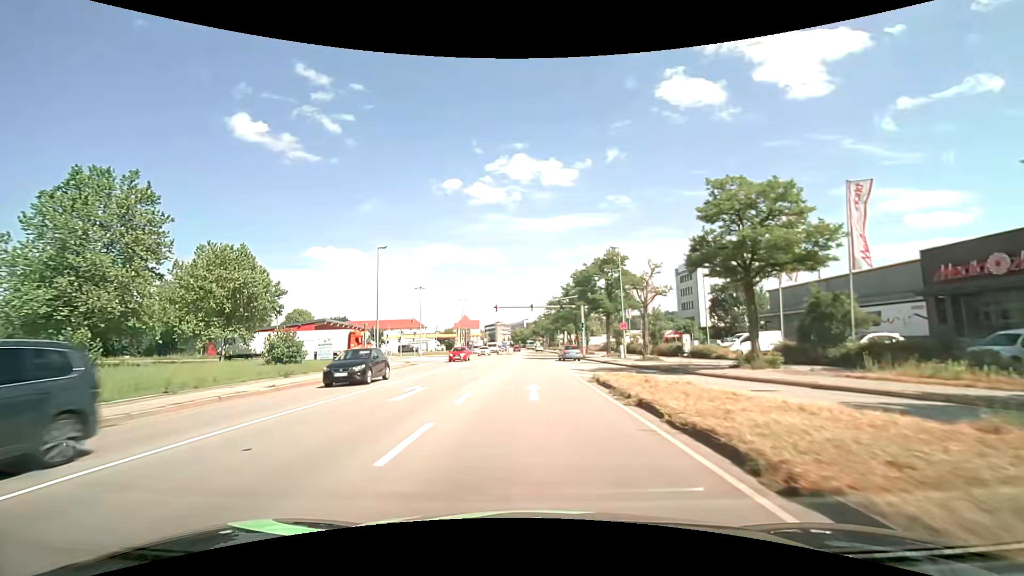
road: primary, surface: asphalt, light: Day
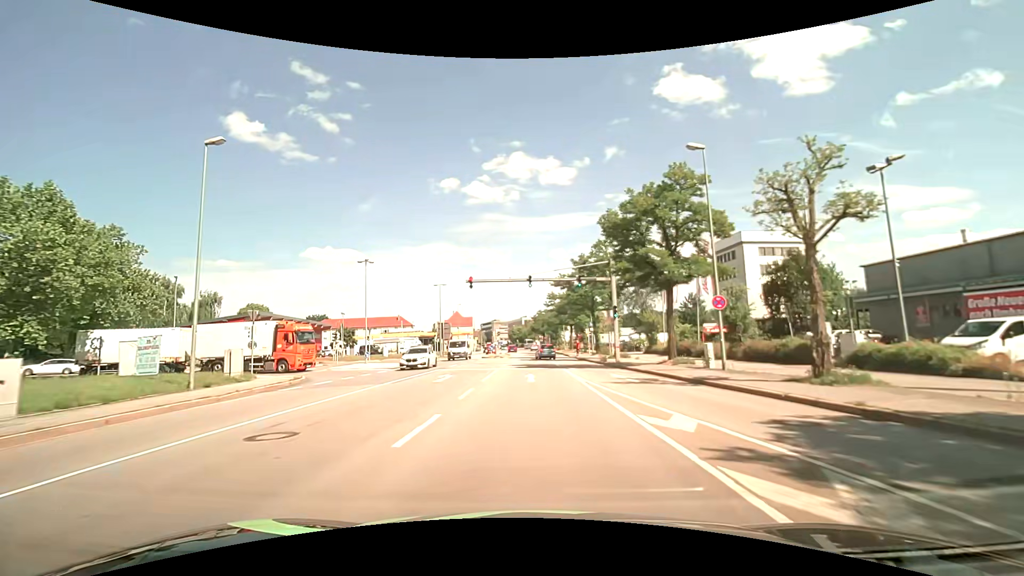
(+0.1, +23.0) m; 0°
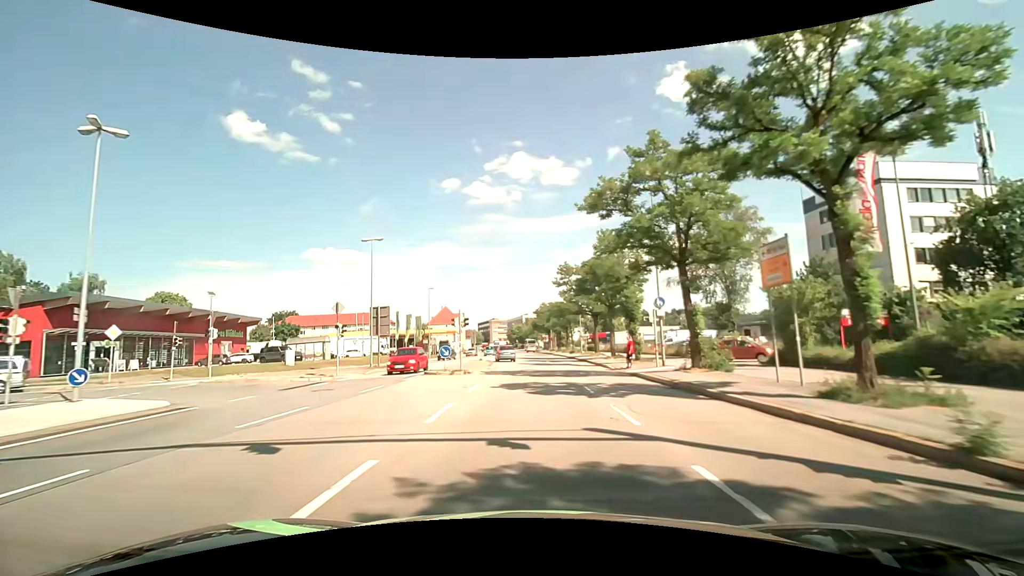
(-0.1, +30.7) m; 0°
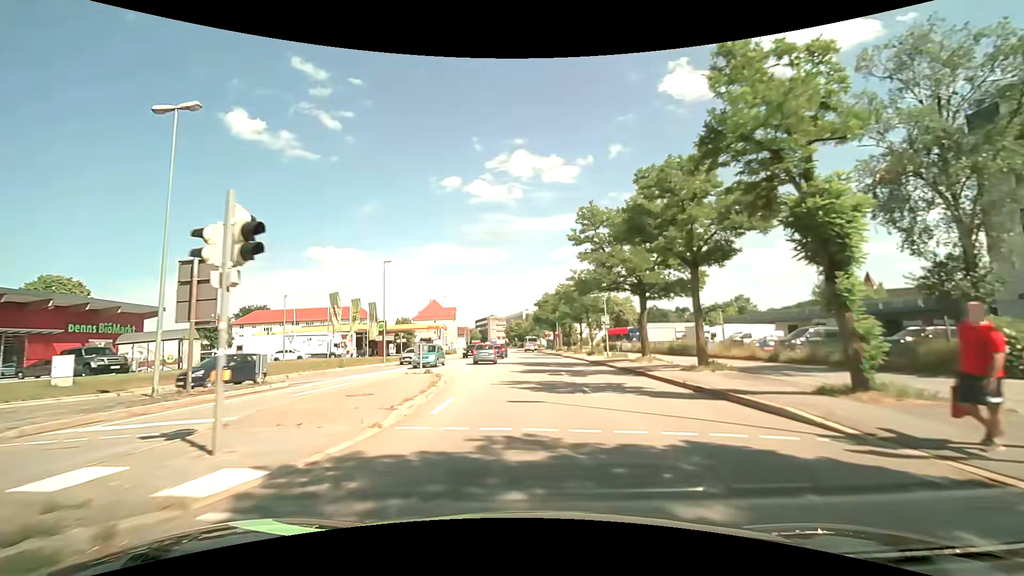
(0.0, +22.4) m; 0°
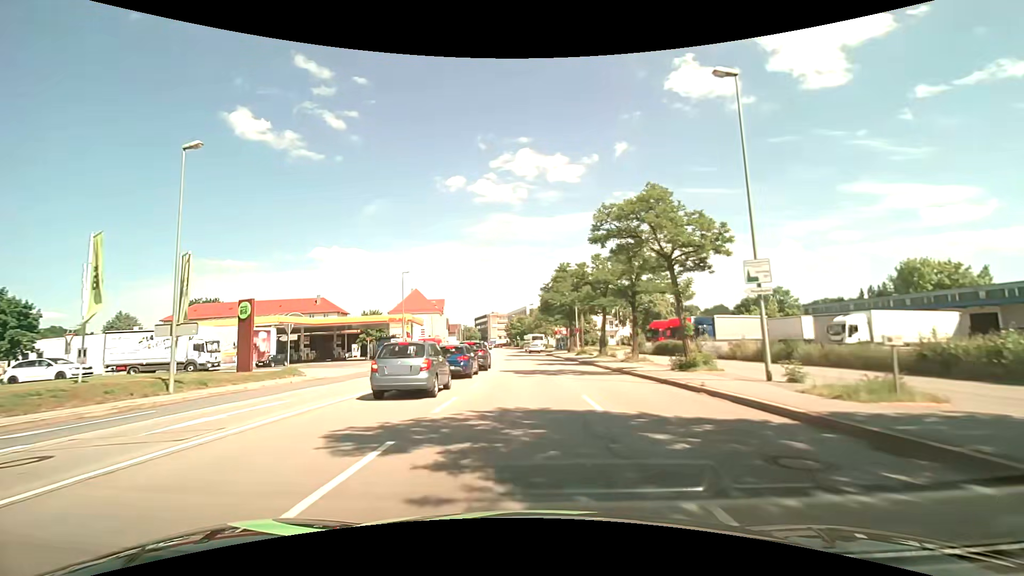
(-0.1, +29.9) m; -1°
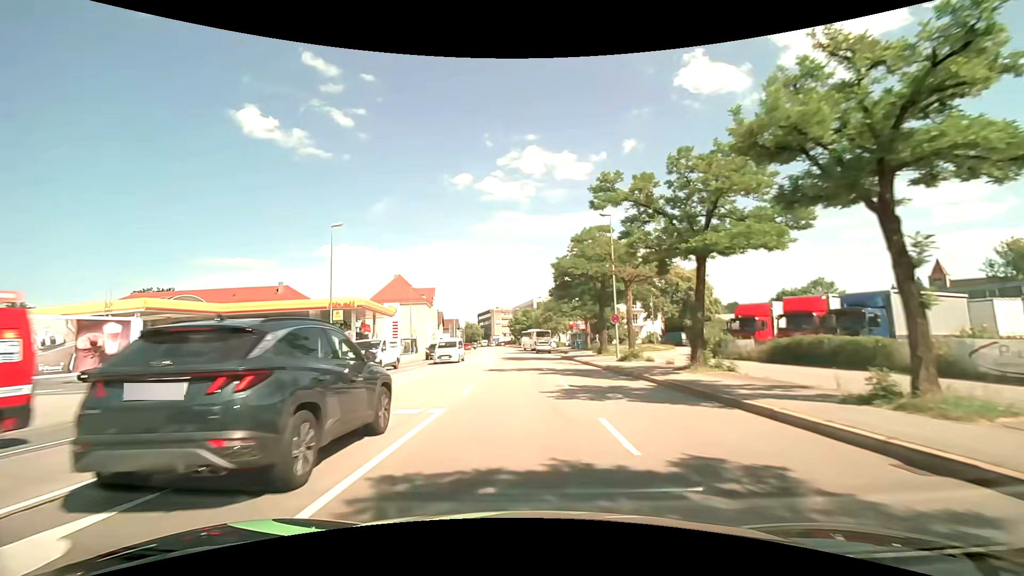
(0.0, +22.3) m; -1°
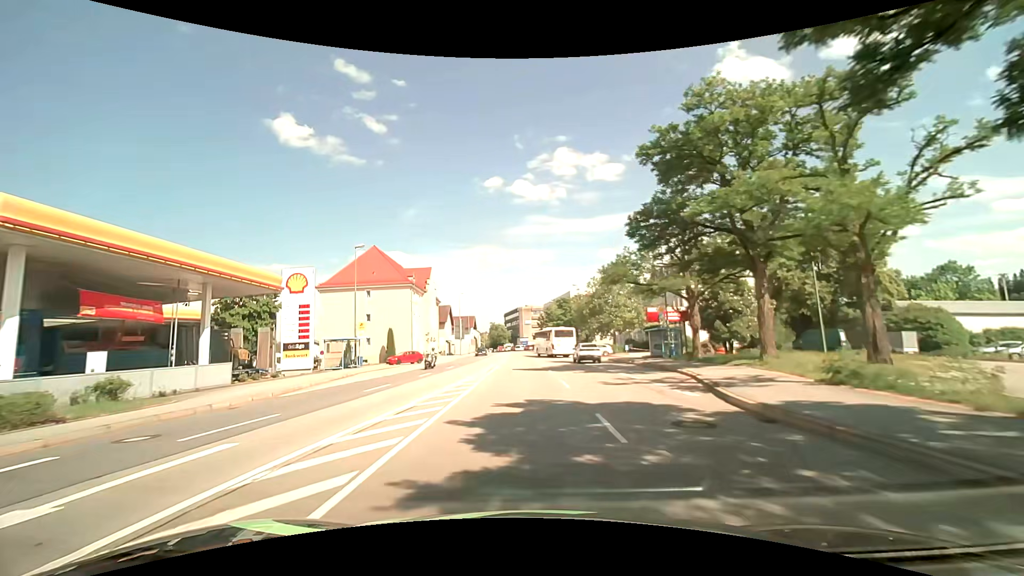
(-1.1, +35.0) m; -4°
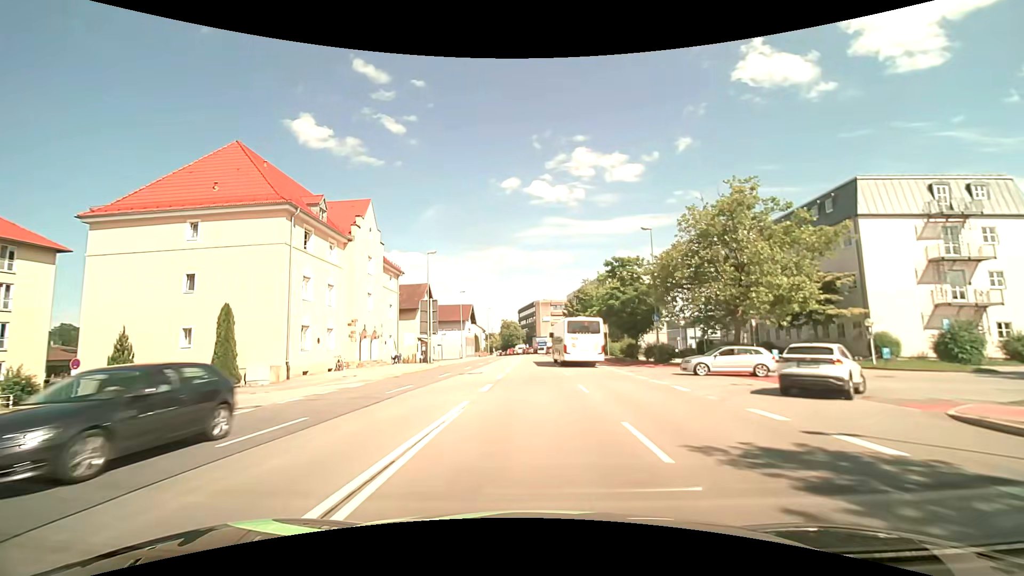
(-0.8, +36.9) m; -2°
(0, +10) (0, +20) (0, +30) (0, +40) (0, +50) (0, +60) (0, +70) (0, +80) (0, +90) (0, +100) m
